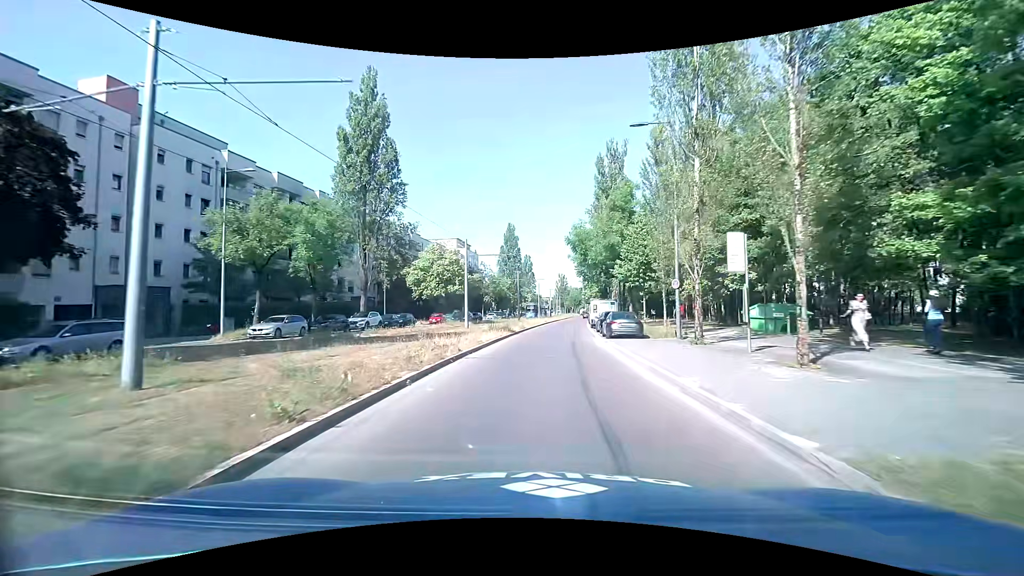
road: secondary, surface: asphalt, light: Day
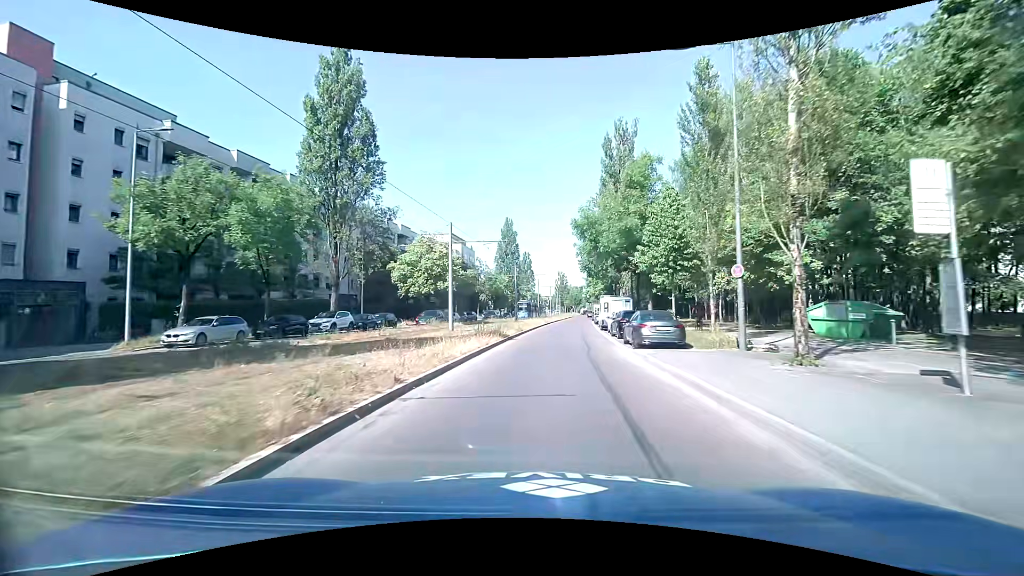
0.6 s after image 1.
(0.0, +7.0) m; 0°
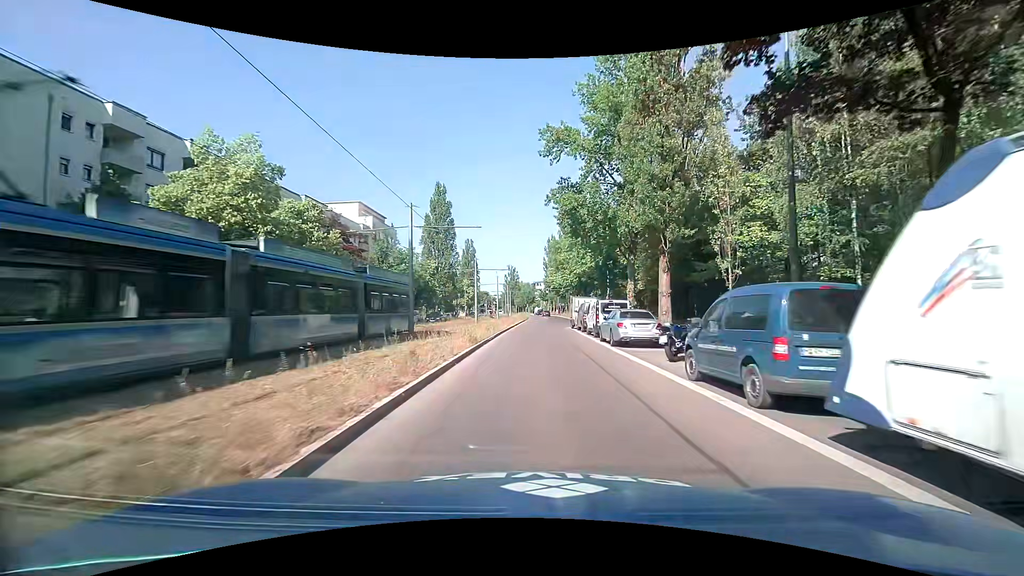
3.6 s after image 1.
(+1.5, +35.1) m; +5°
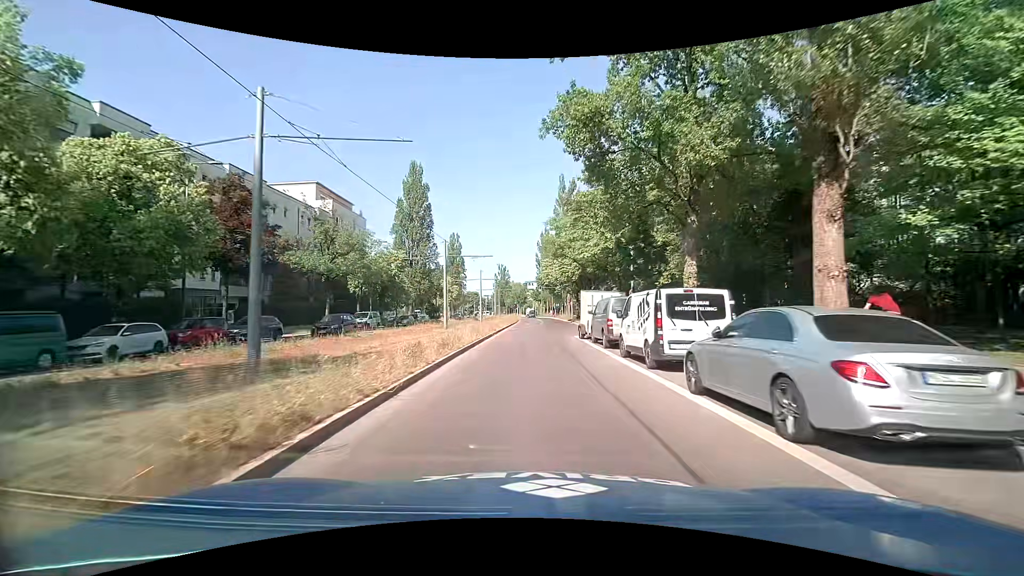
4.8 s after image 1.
(+0.3, +14.0) m; +1°
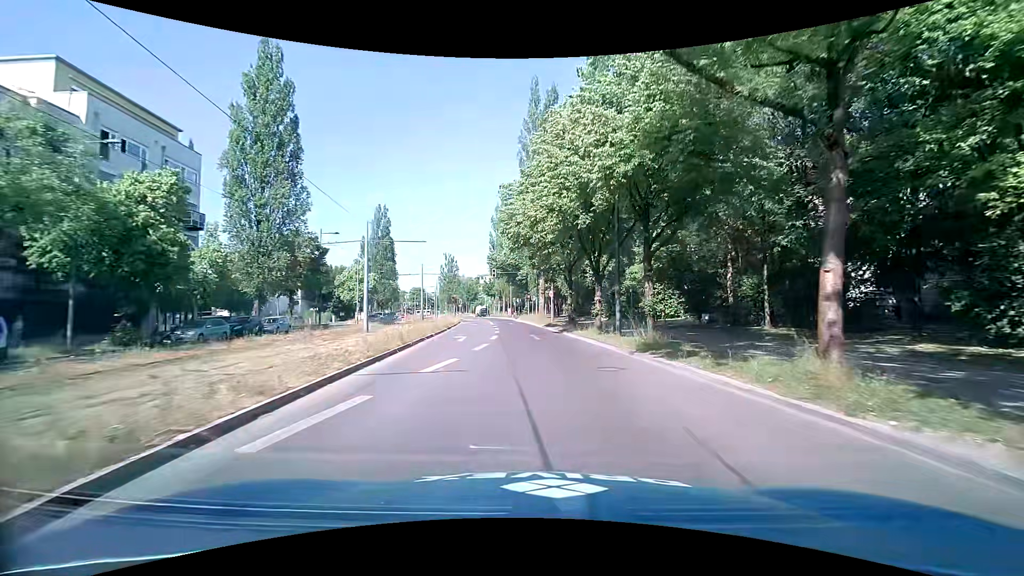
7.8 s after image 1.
(+0.5, +34.7) m; +5°
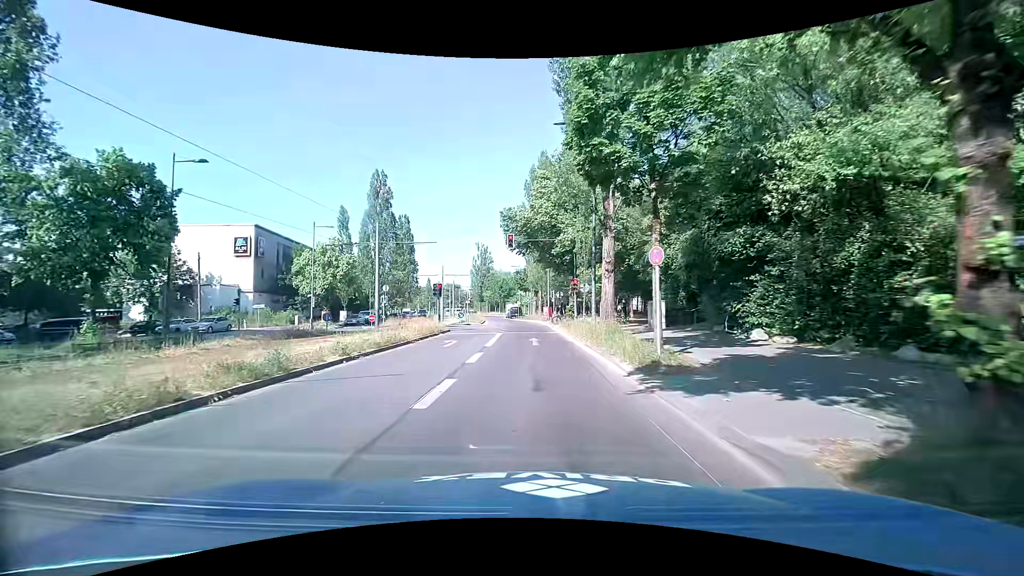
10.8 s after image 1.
(0.0, +27.6) m; -4°
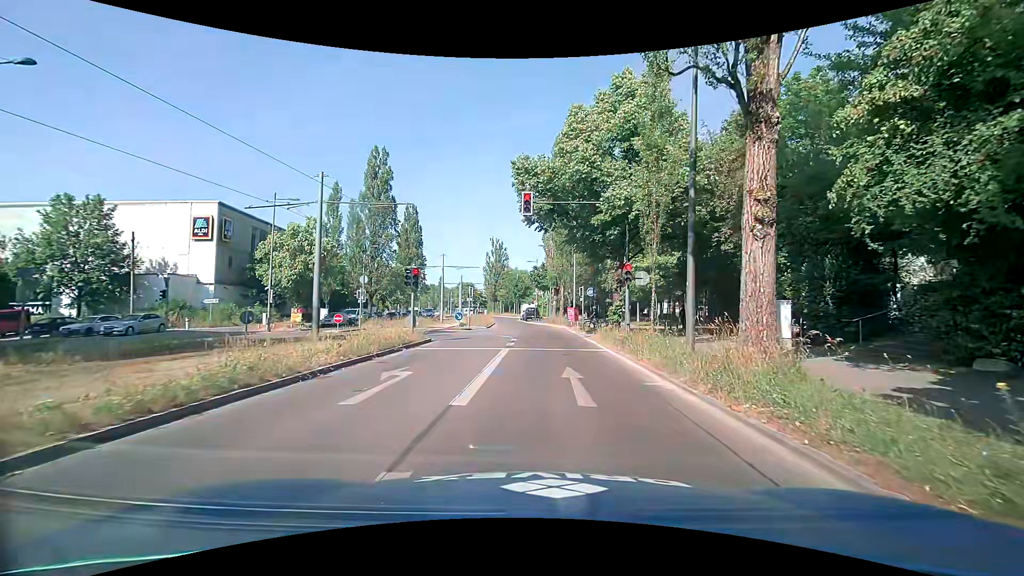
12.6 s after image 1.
(-0.5, +11.5) m; -3°
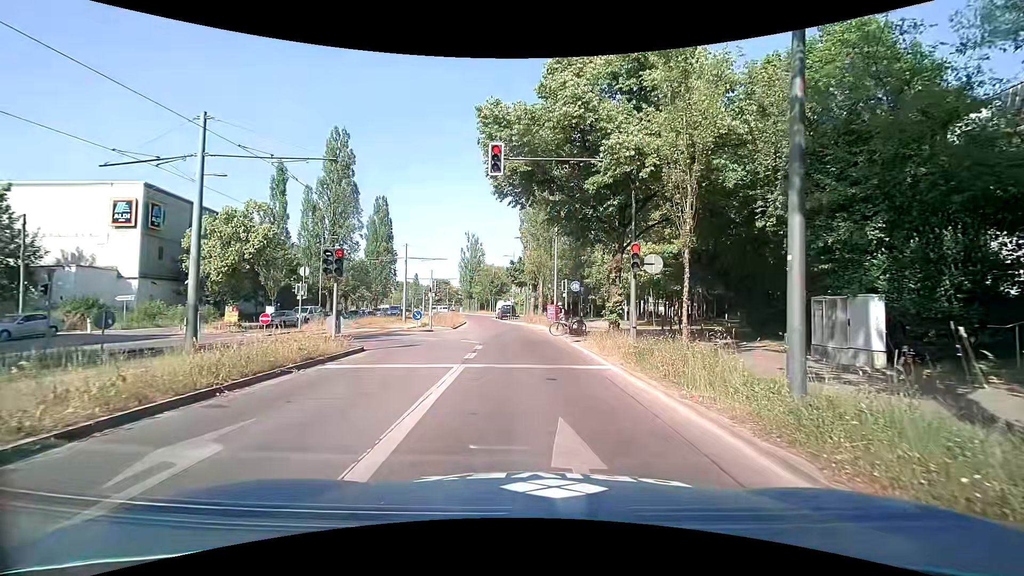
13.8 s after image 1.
(+0.2, +5.7) m; +4°
